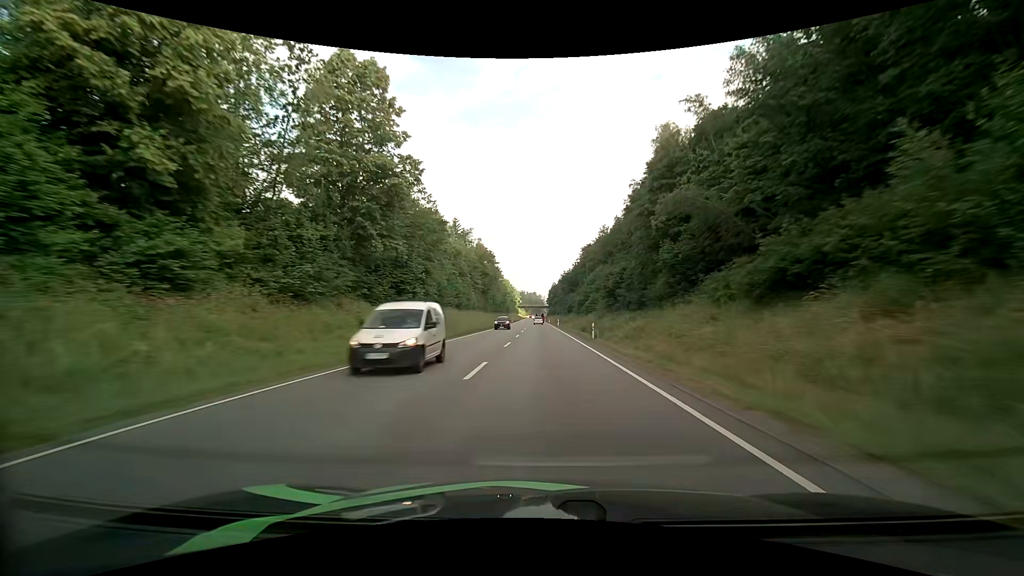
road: primary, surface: asphalt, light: Day
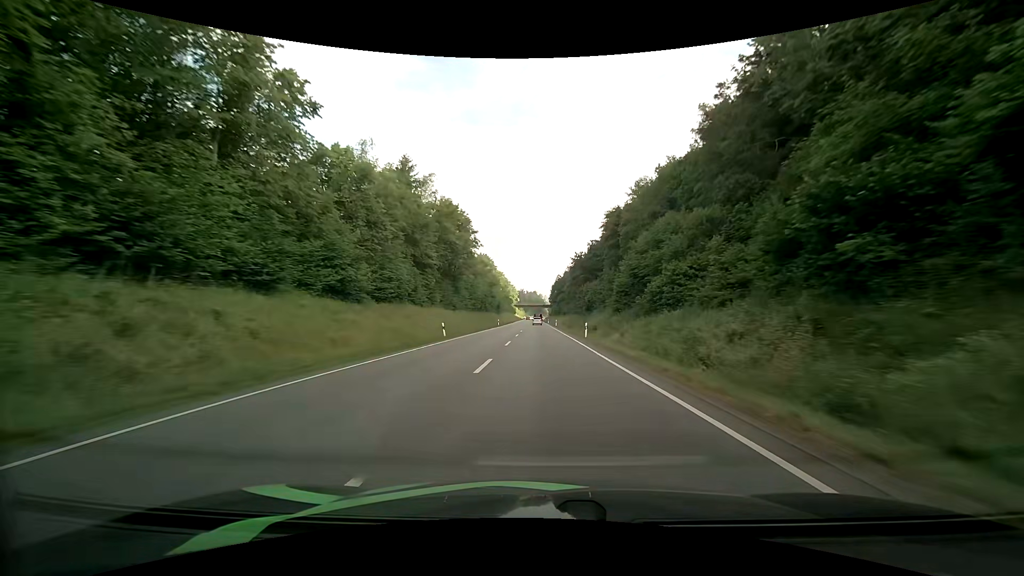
(0.0, +46.6) m; 0°
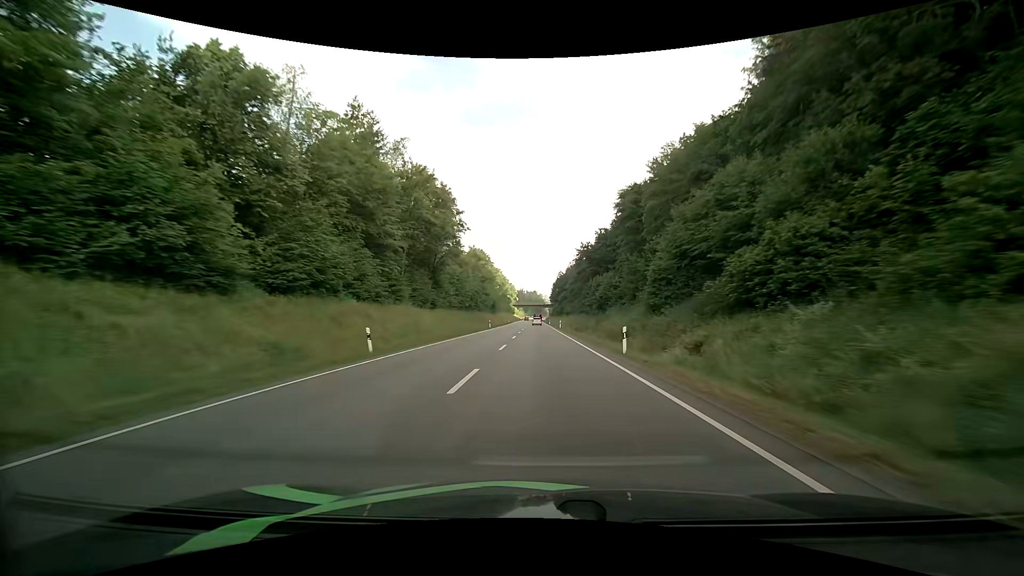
(0.0, +15.3) m; 0°
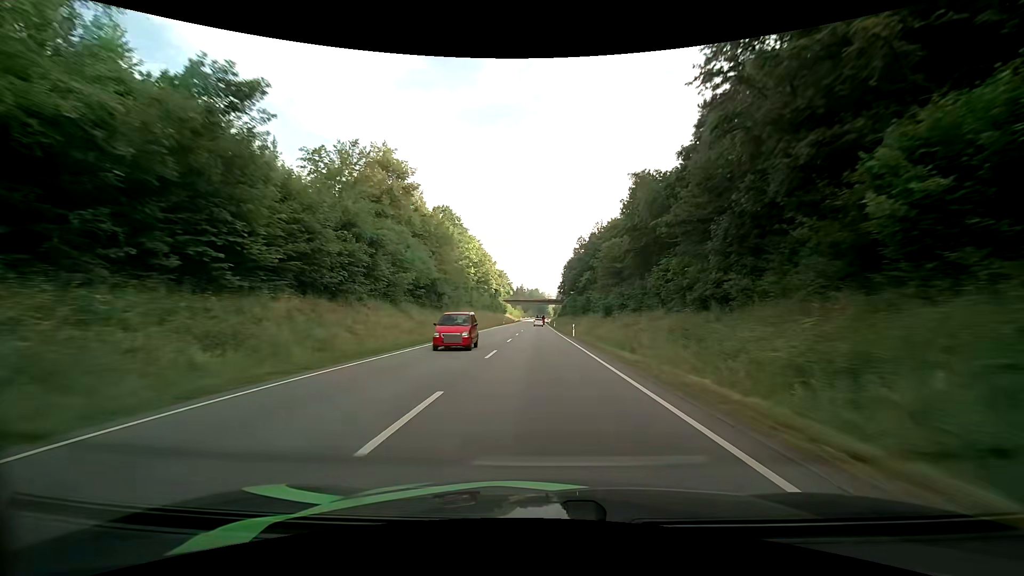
(-0.2, +75.8) m; 0°
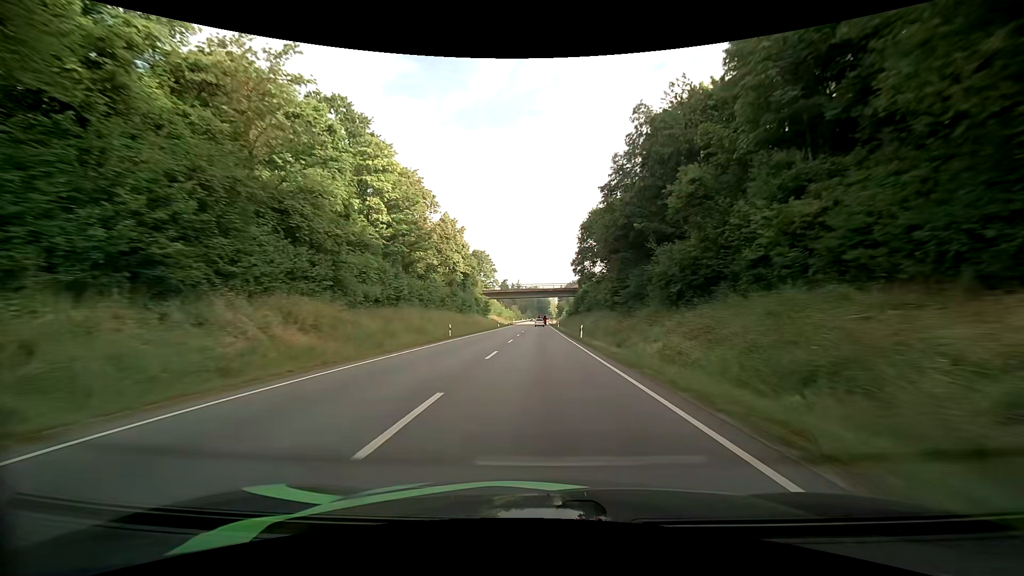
(+0.1, +60.1) m; 0°
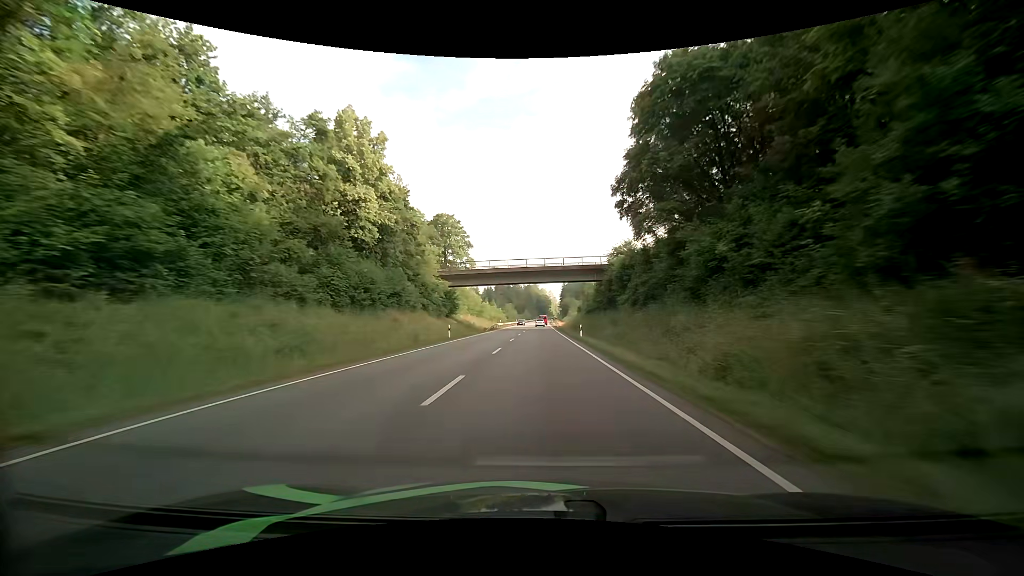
(0.0, +45.1) m; 0°
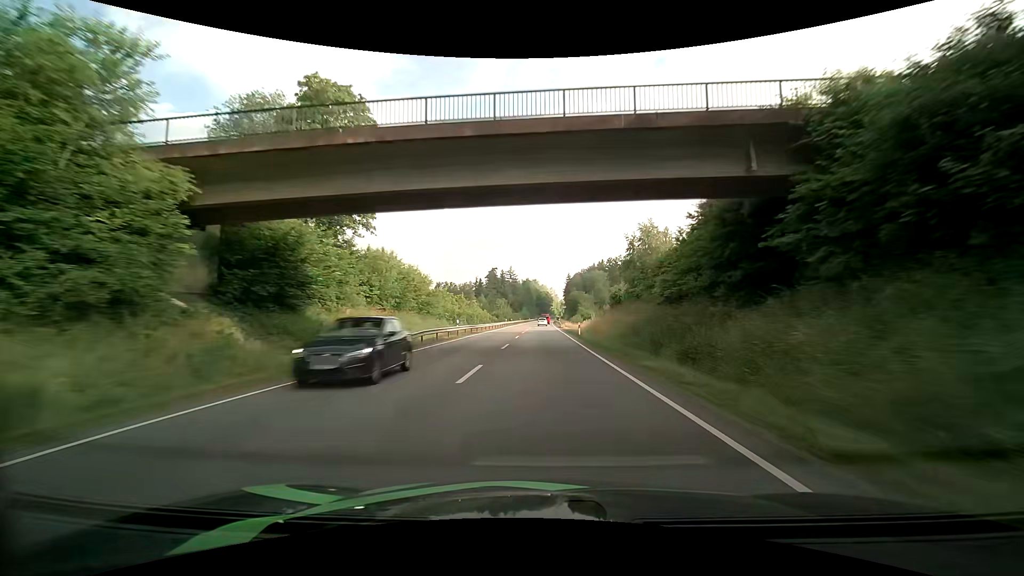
(0.0, +45.4) m; 0°
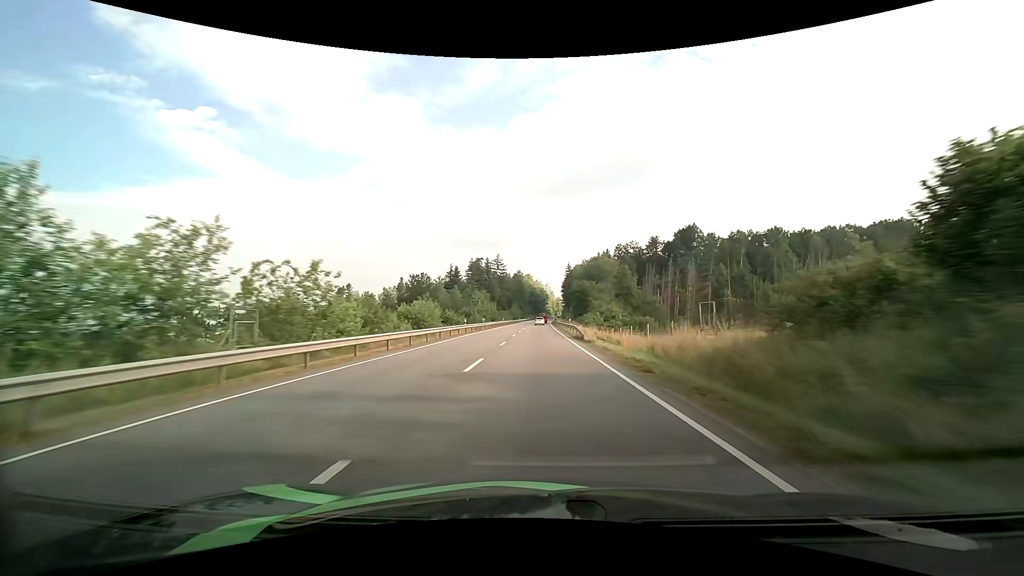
(-0.2, +45.8) m; +1°
(0, +10) (0, +20) (0, +30) (0, +40) (0, +50) (0, +60) (0, +70) (0, +80) (0, +90) (0, +100) m
